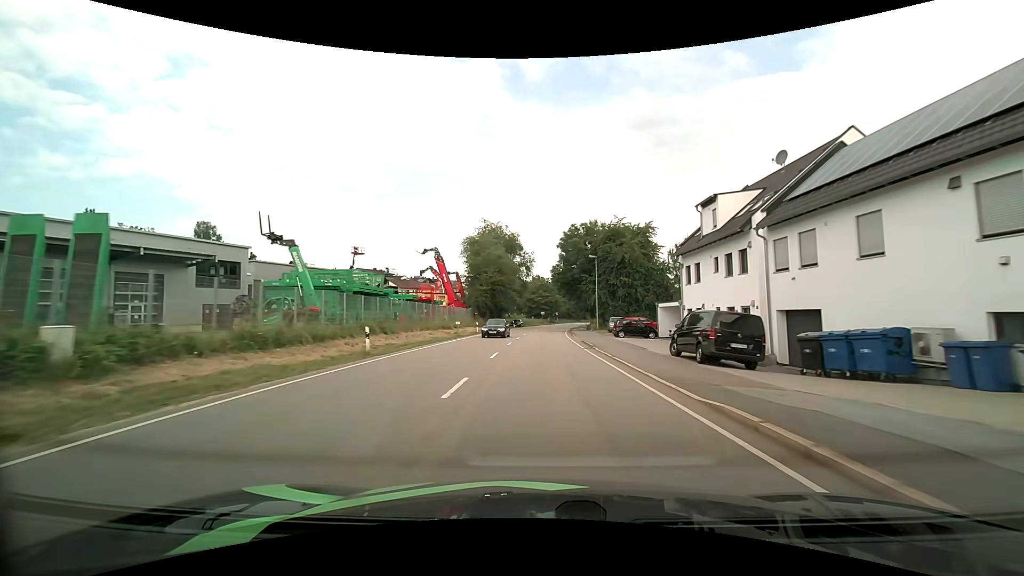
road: primary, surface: asphalt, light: Day
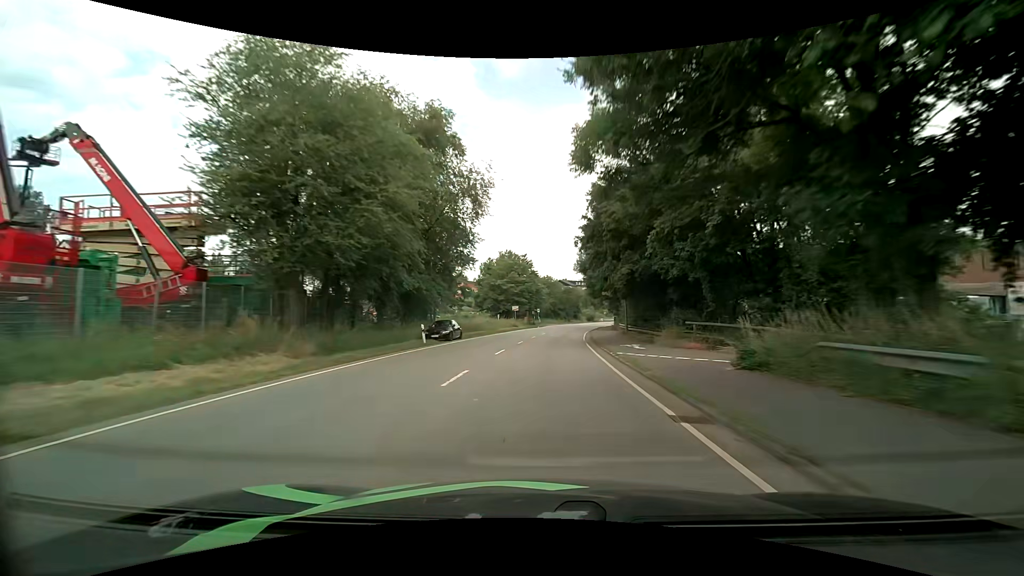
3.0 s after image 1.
(+1.2, +52.9) m; +3°
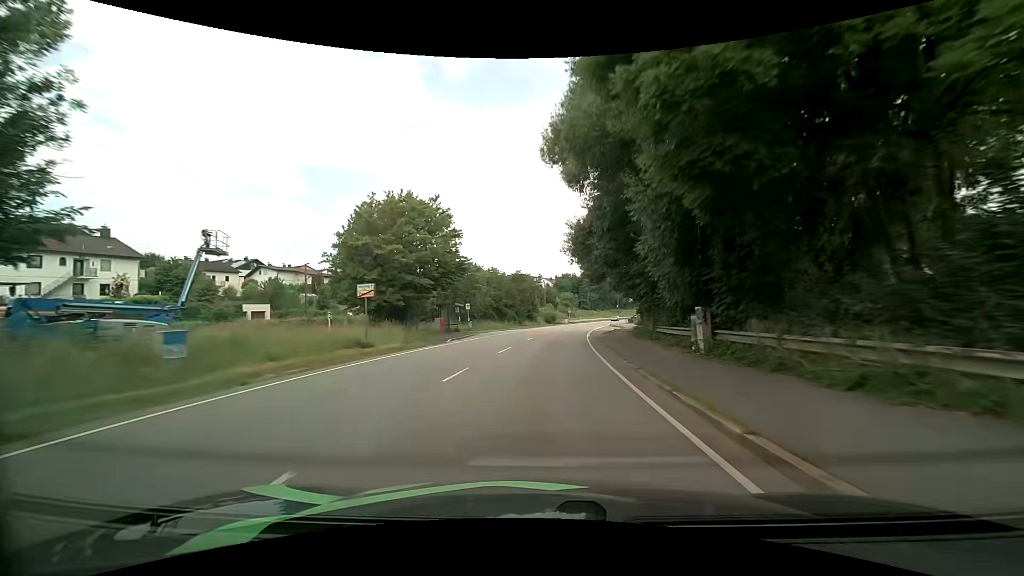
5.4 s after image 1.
(+2.3, +44.6) m; +6°
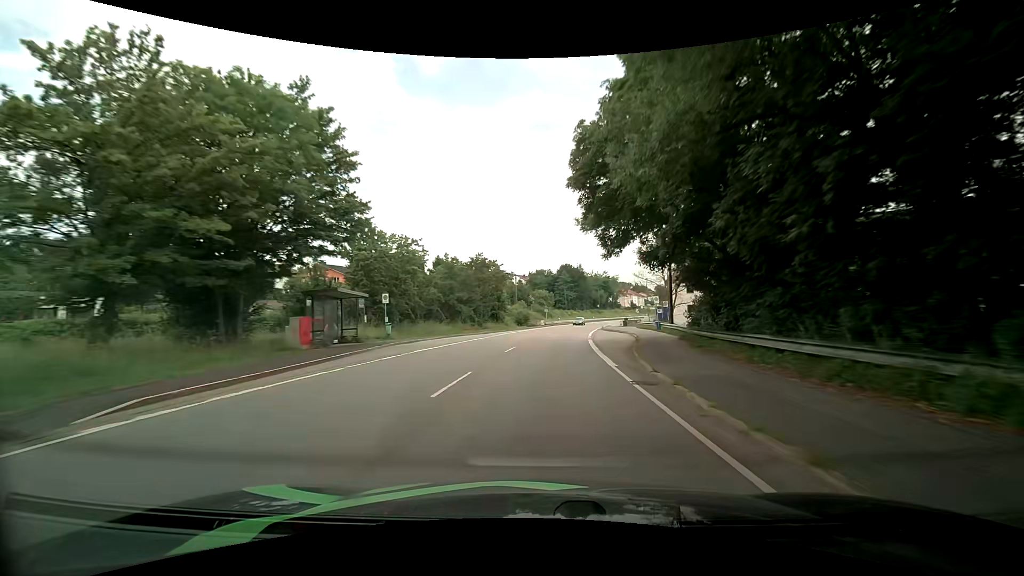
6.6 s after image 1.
(+0.6, +22.9) m; +3°
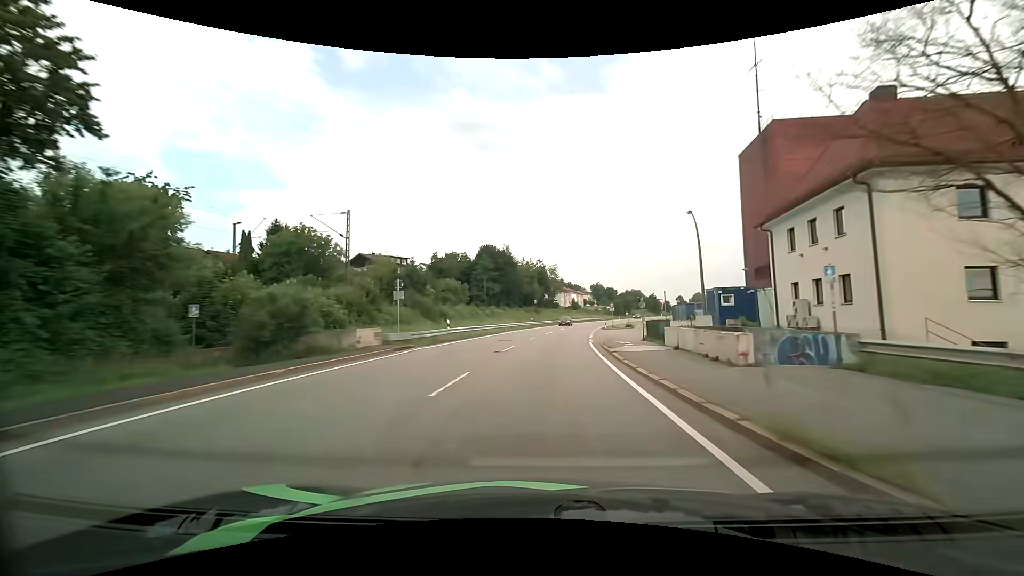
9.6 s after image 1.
(+5.1, +59.8) m; +9°
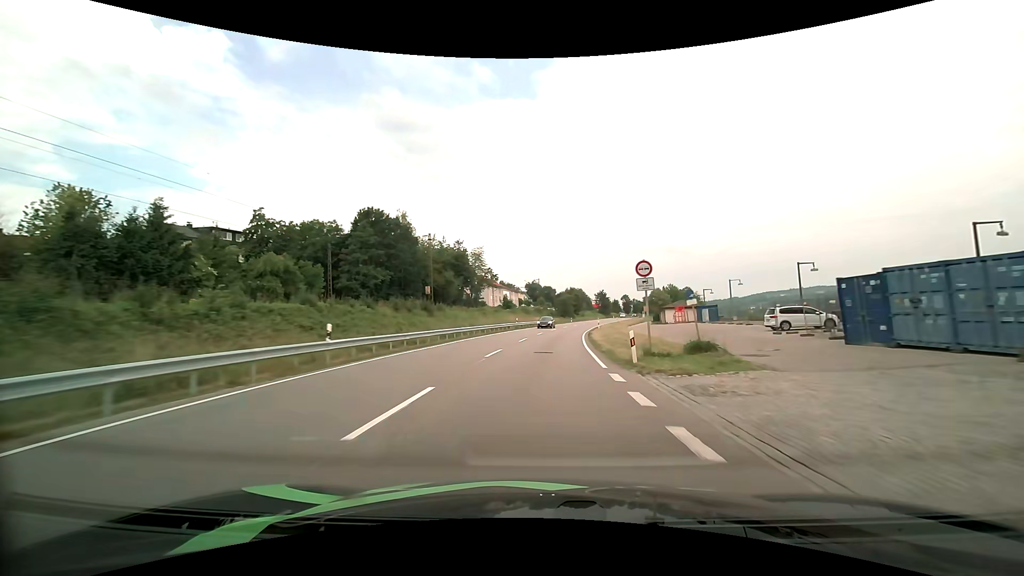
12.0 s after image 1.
(+3.8, +50.7) m; +8°
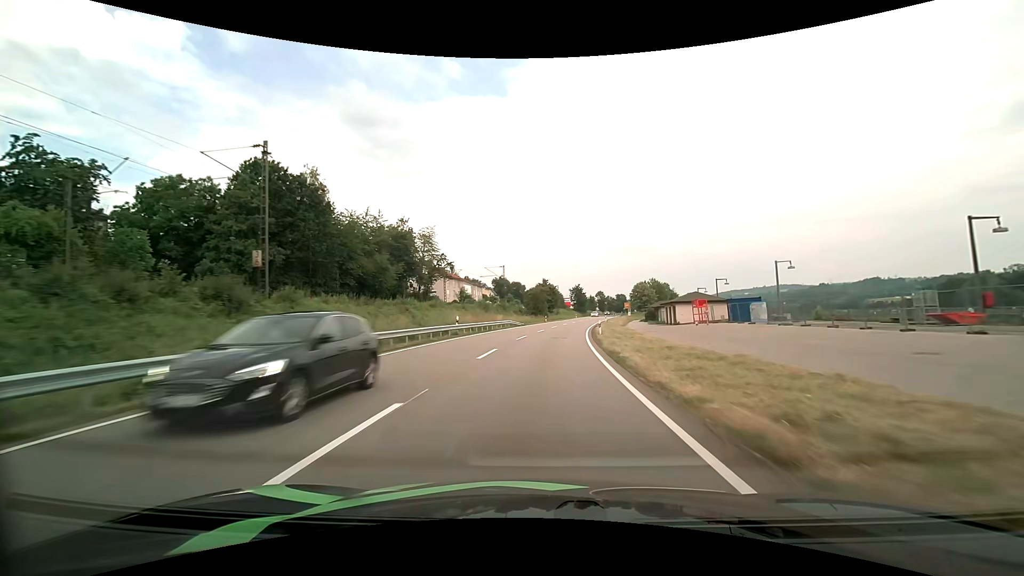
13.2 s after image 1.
(+0.7, +26.0) m; +3°
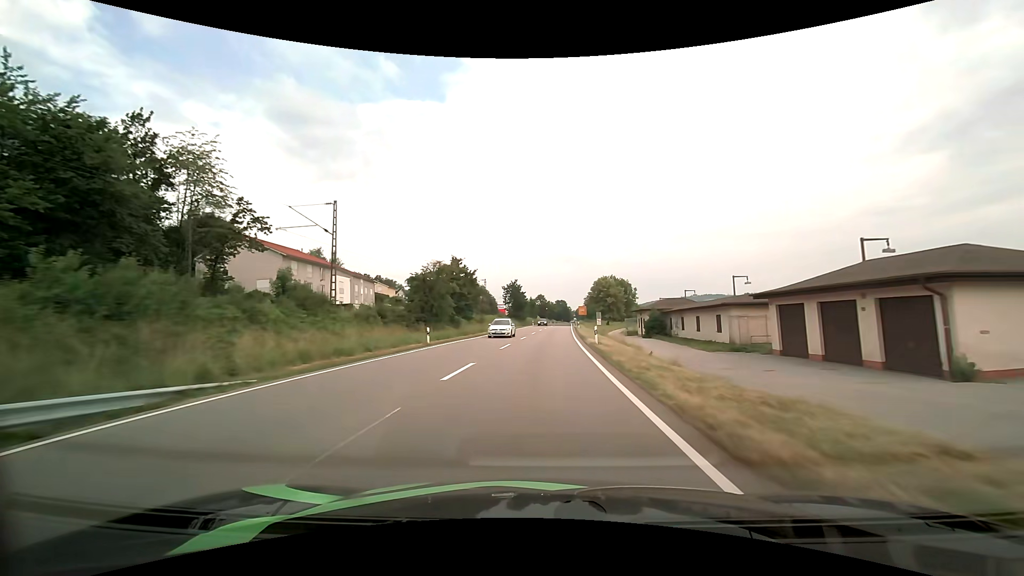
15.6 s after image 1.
(+3.7, +51.9) m; +8°
(0, +10) (0, +20) (+1, +30) (+1, +40) (+1, +50) (+2, +60) (+3, +70) (+3, +80) (+4, +90) (+5, +100) m
